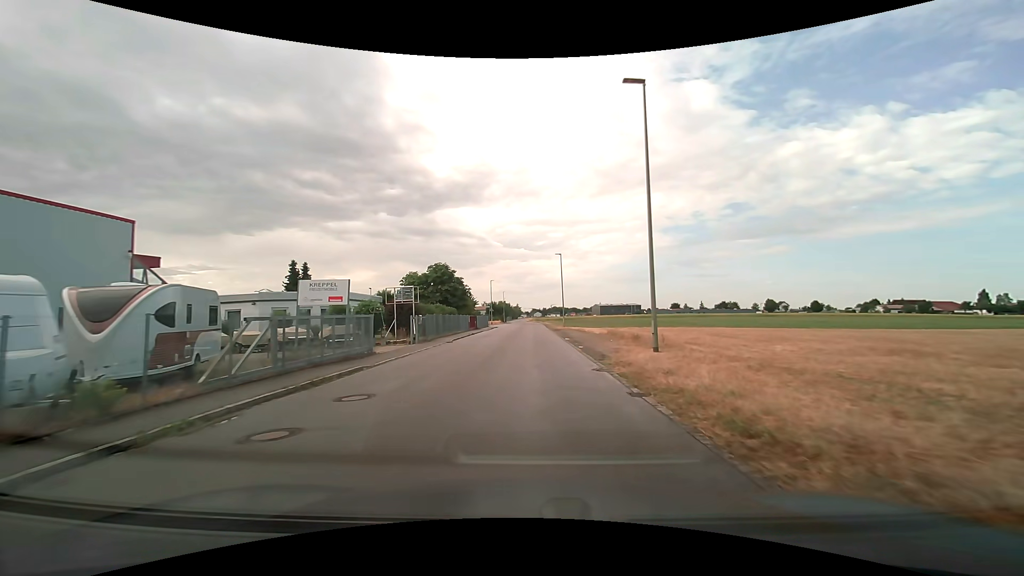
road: tertiary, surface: asphalt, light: Day
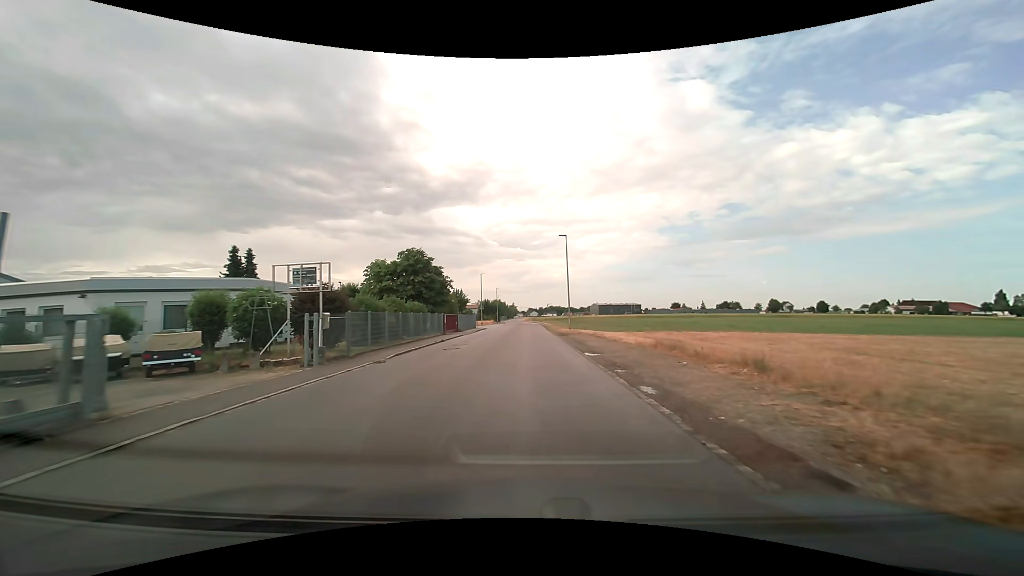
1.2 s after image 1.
(+0.1, +13.2) m; +1°
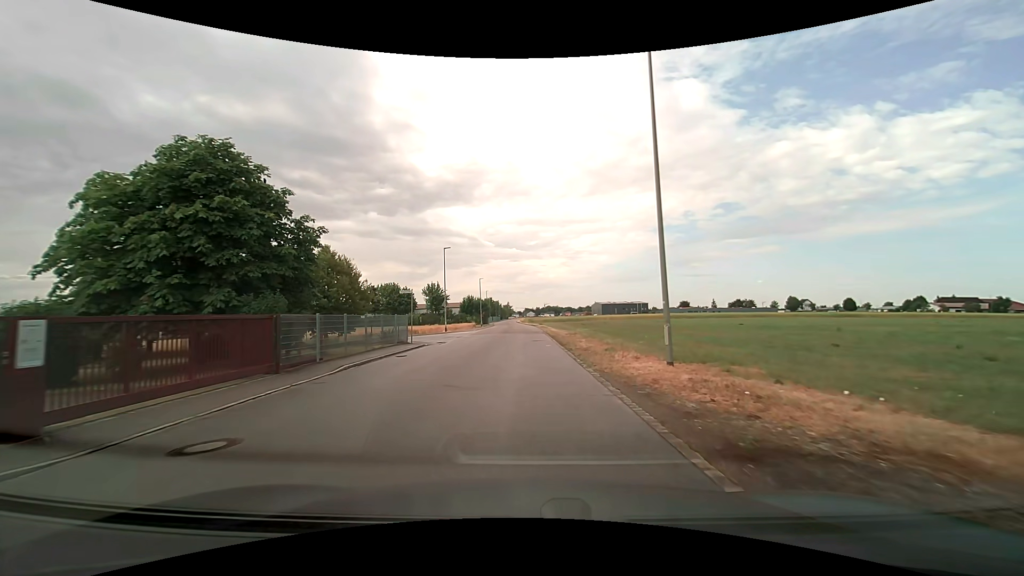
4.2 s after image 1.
(+0.3, +33.3) m; 0°
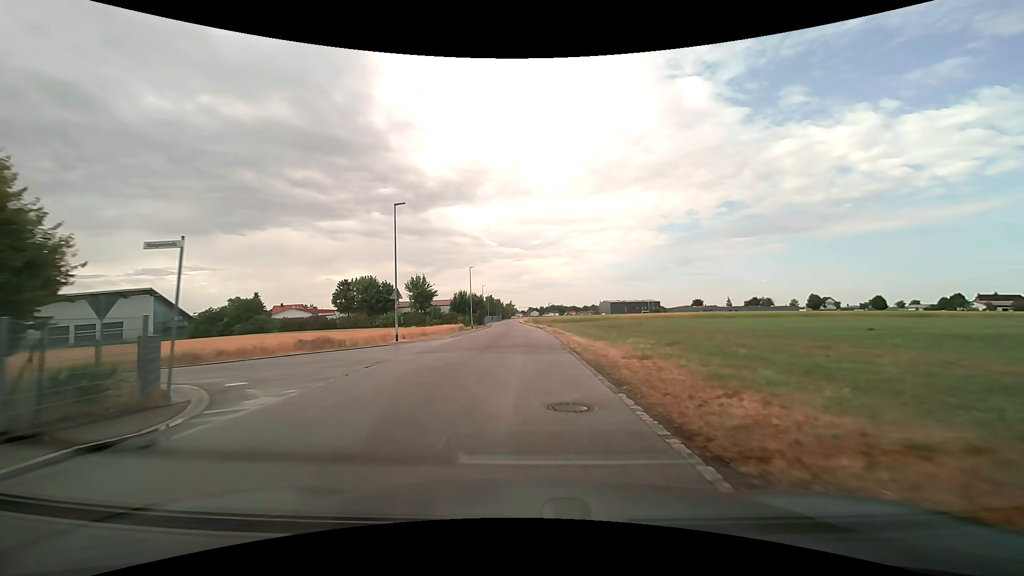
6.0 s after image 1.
(-0.1, +20.4) m; 0°
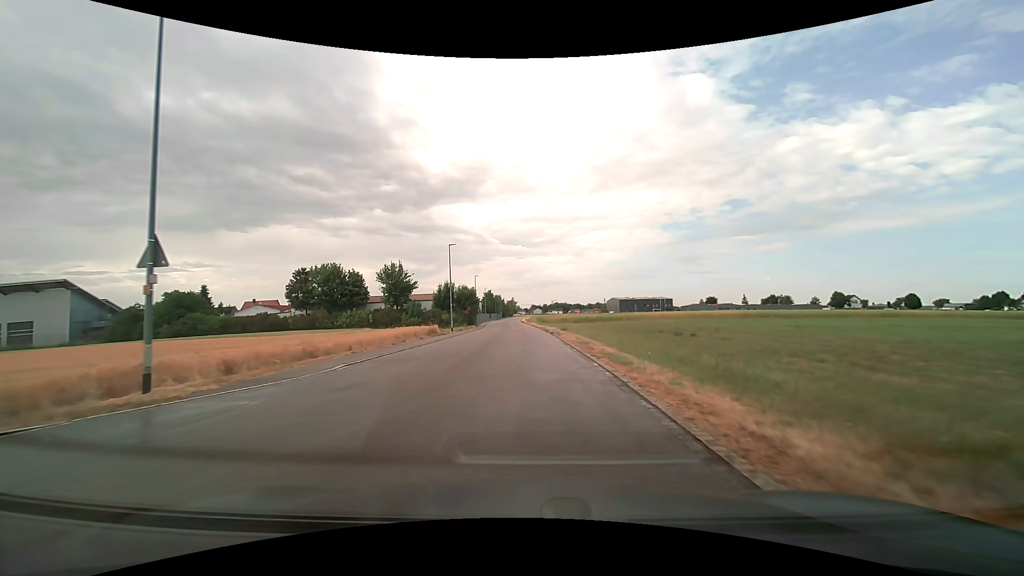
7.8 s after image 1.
(-0.2, +20.6) m; 0°
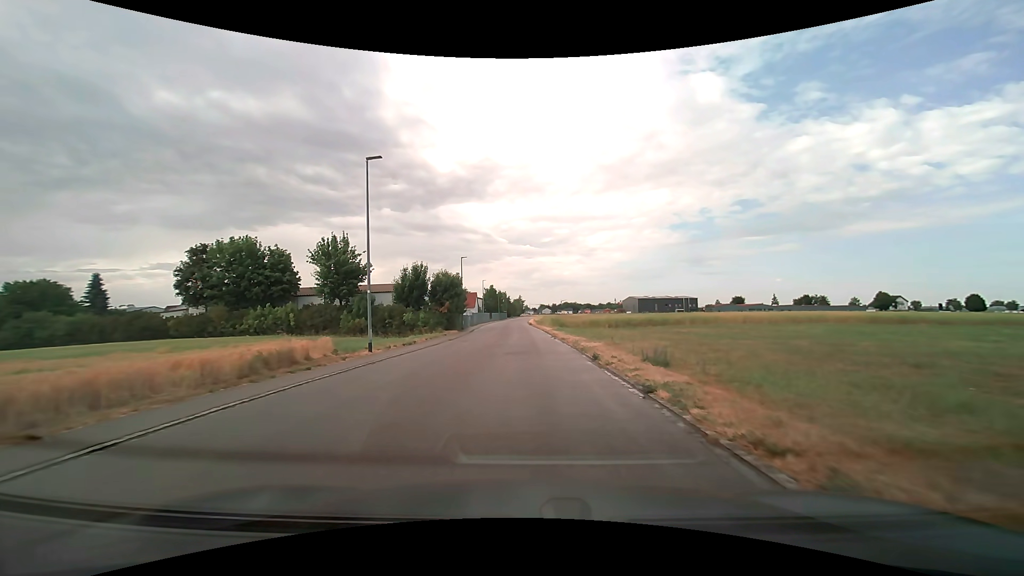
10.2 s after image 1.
(-0.6, +27.5) m; -2°
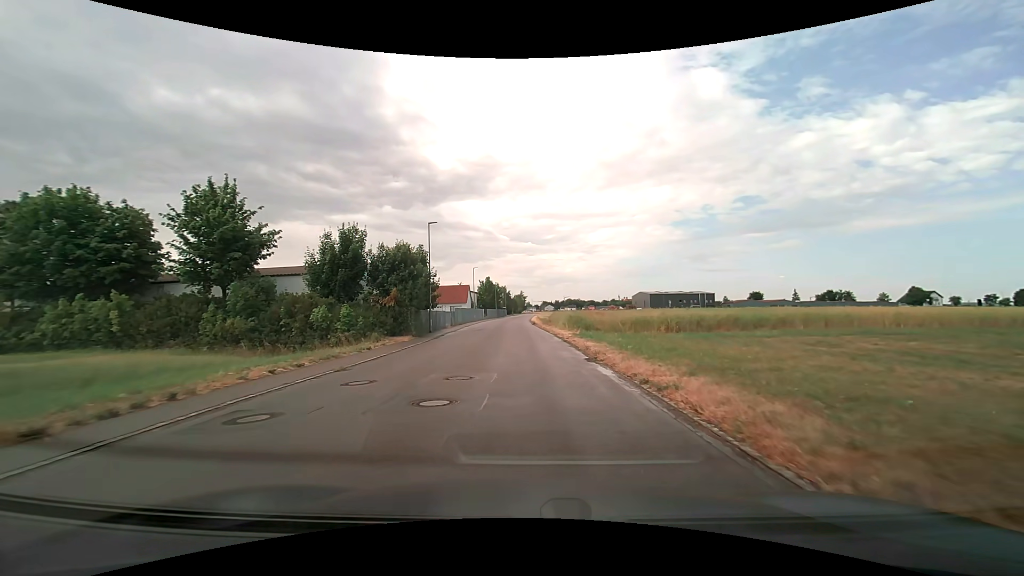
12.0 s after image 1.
(-0.1, +20.9) m; 0°
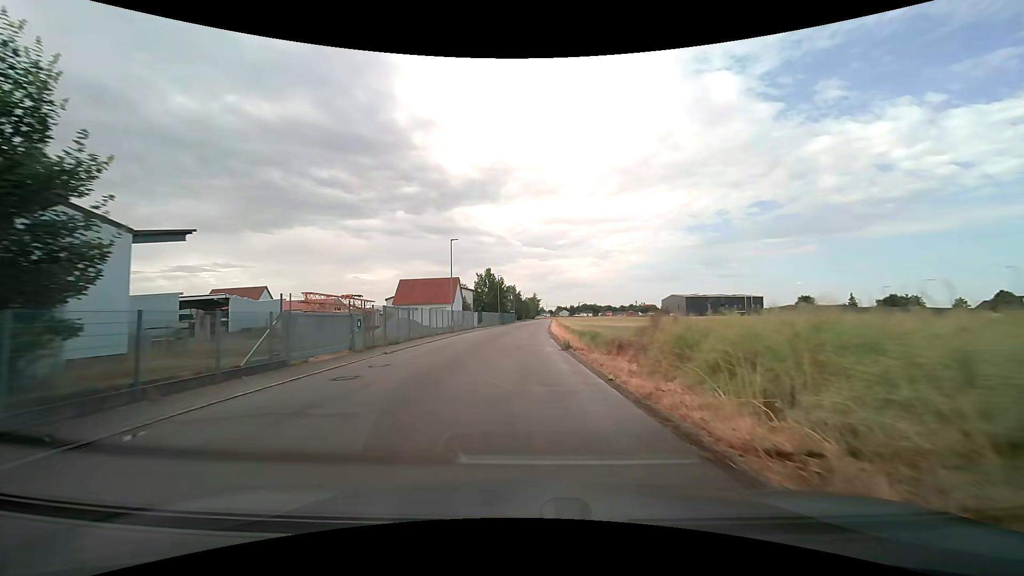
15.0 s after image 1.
(-0.3, +34.4) m; -1°
(0, +10) (0, +20) (0, +30) (0, +40) (0, +50) (0, +60) (+1, +70) (+1, +80) (+2, +90) (+2, +100) m
